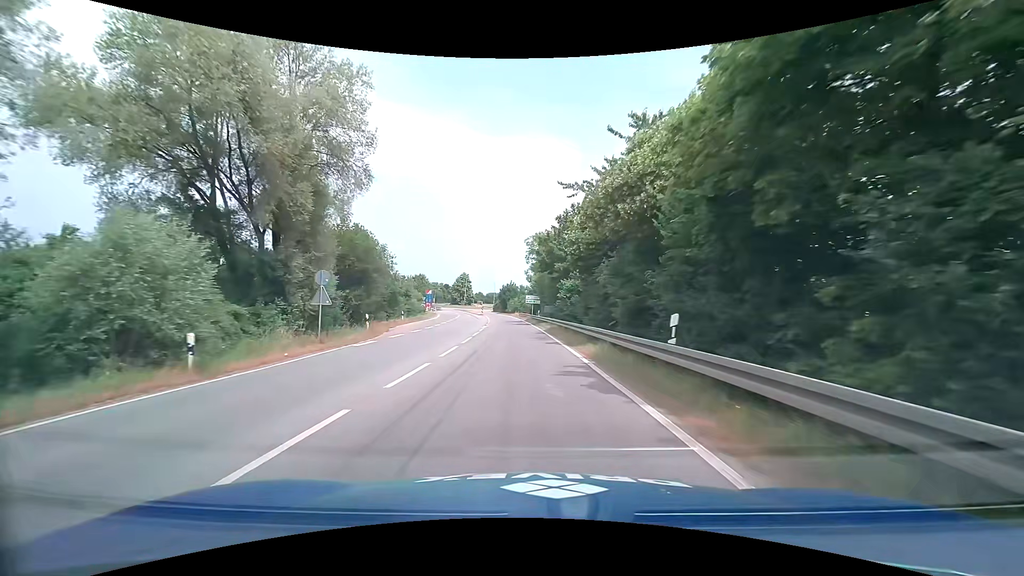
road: primary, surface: asphalt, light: Day
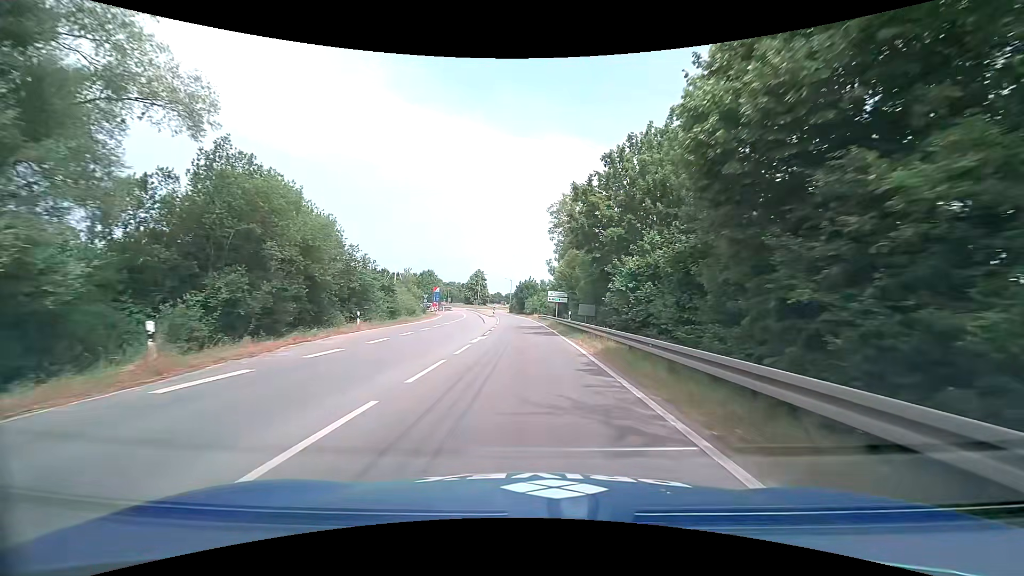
(-0.6, +17.4) m; -3°
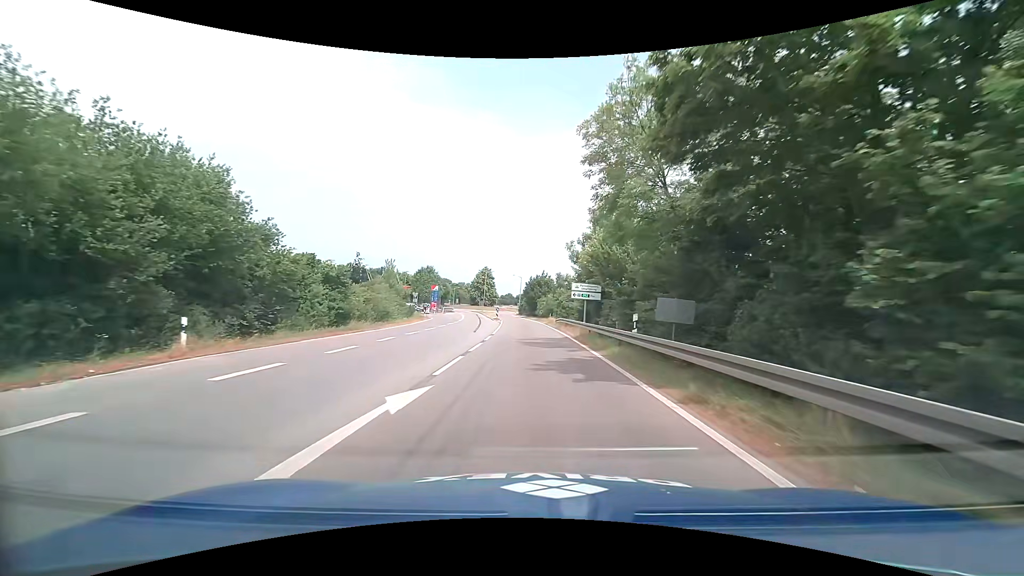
(-0.2, +16.8) m; -1°
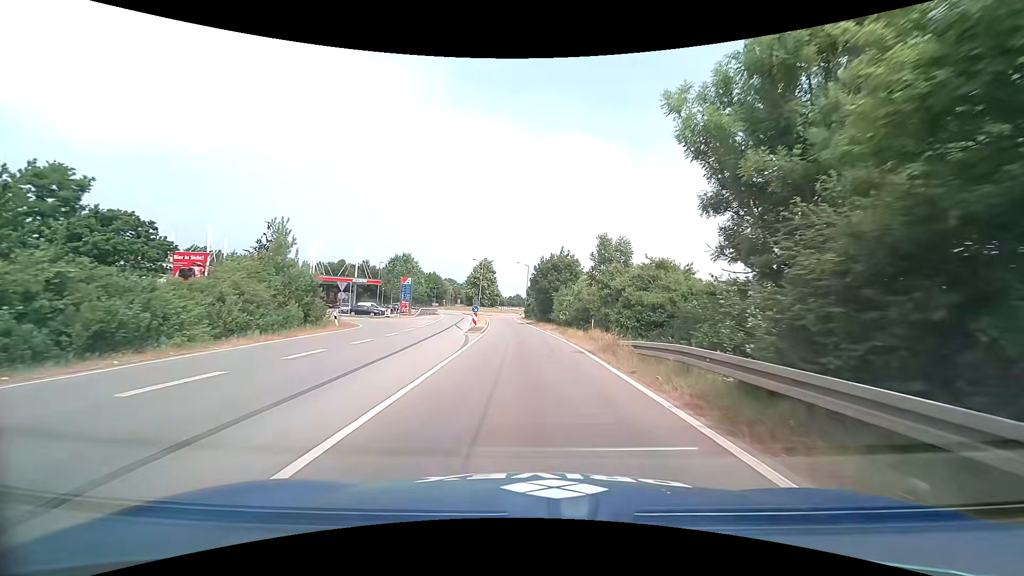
(-0.4, +31.5) m; -1°
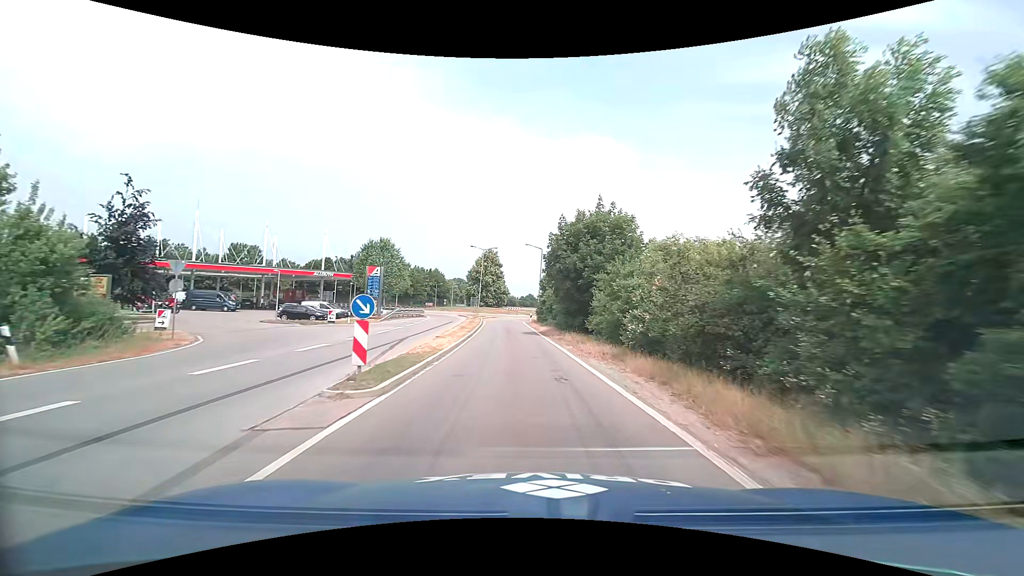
(-0.3, +21.3) m; -1°
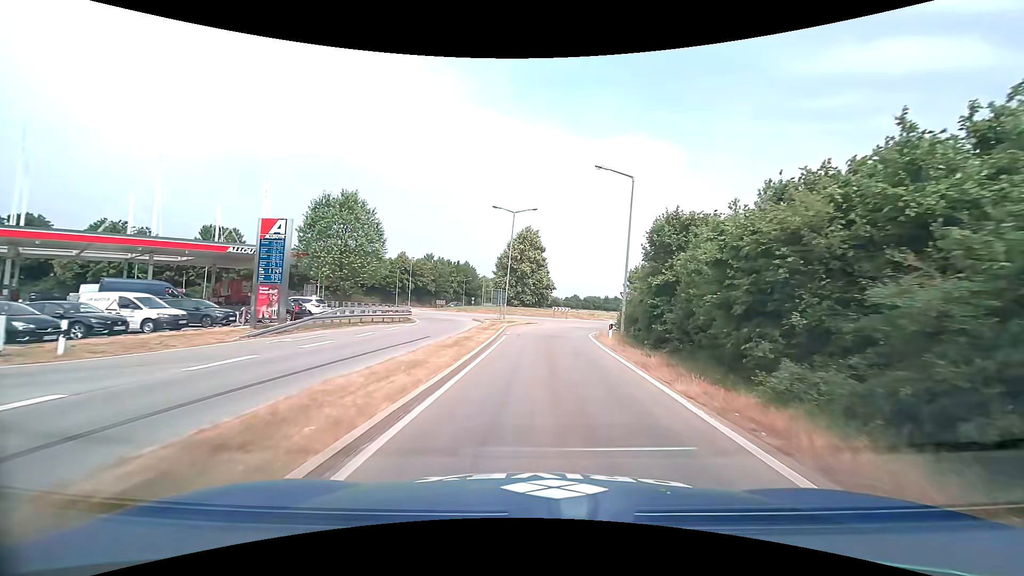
(-1.6, +30.2) m; -5°
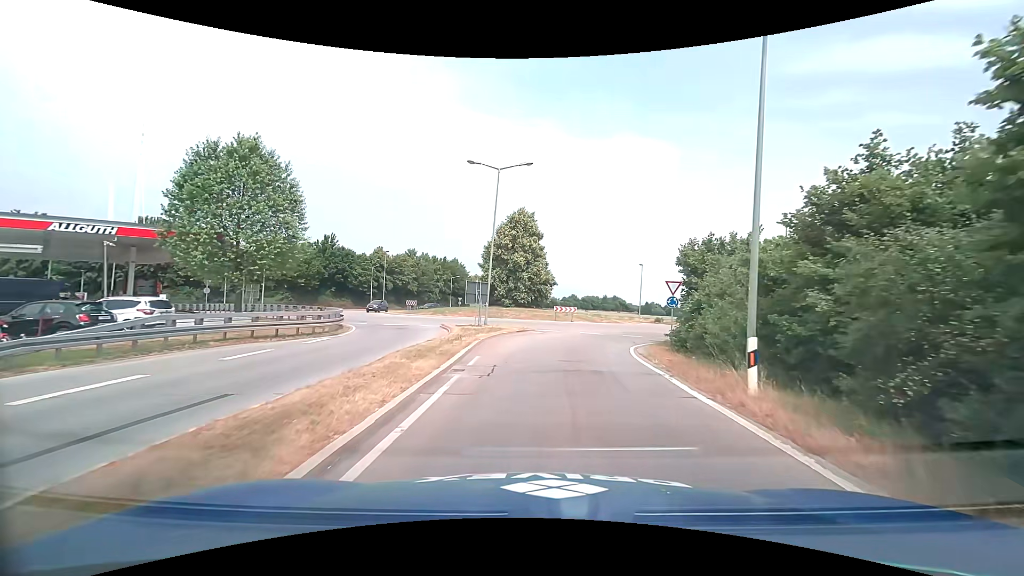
(+0.1, +14.9) m; 0°
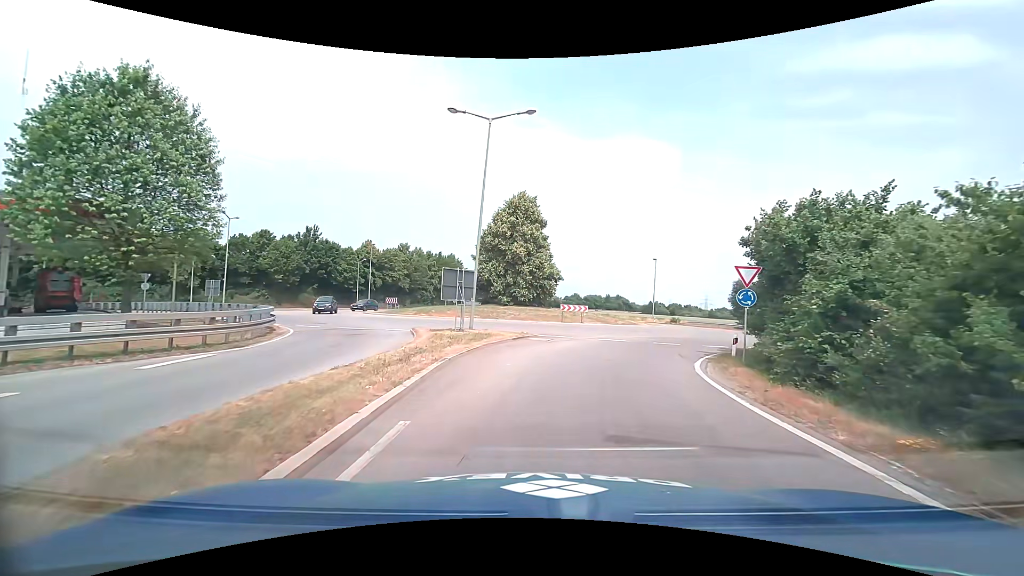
(0.0, +8.3) m; 0°
(0, +10) (+1, +20) (+4, +29) (+10, +38) (+16, +45) (+21, +54) (+21, +64) (+17, +73) (+10, +81) (+4, +89) m
